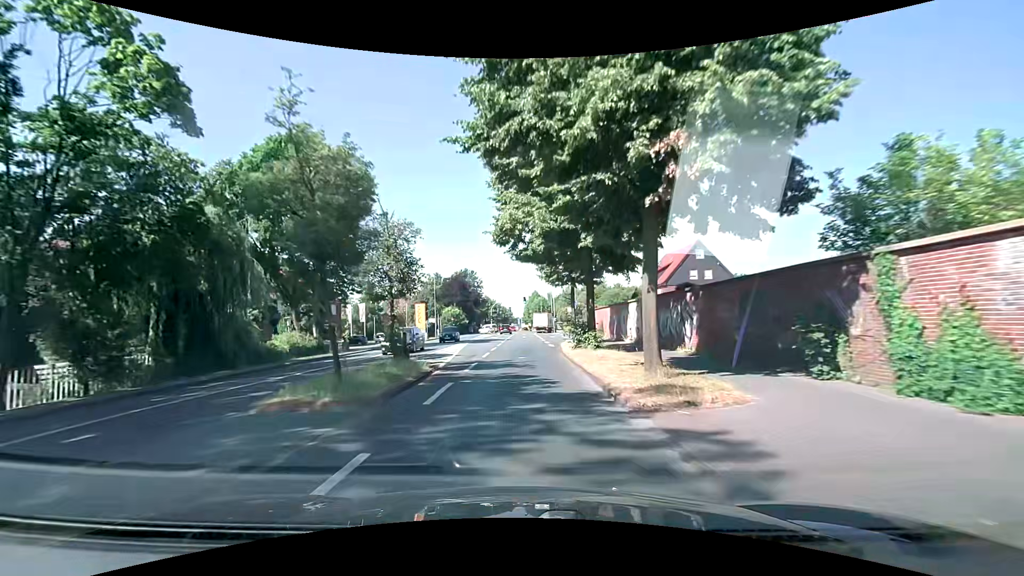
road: secondary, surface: asphalt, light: Day
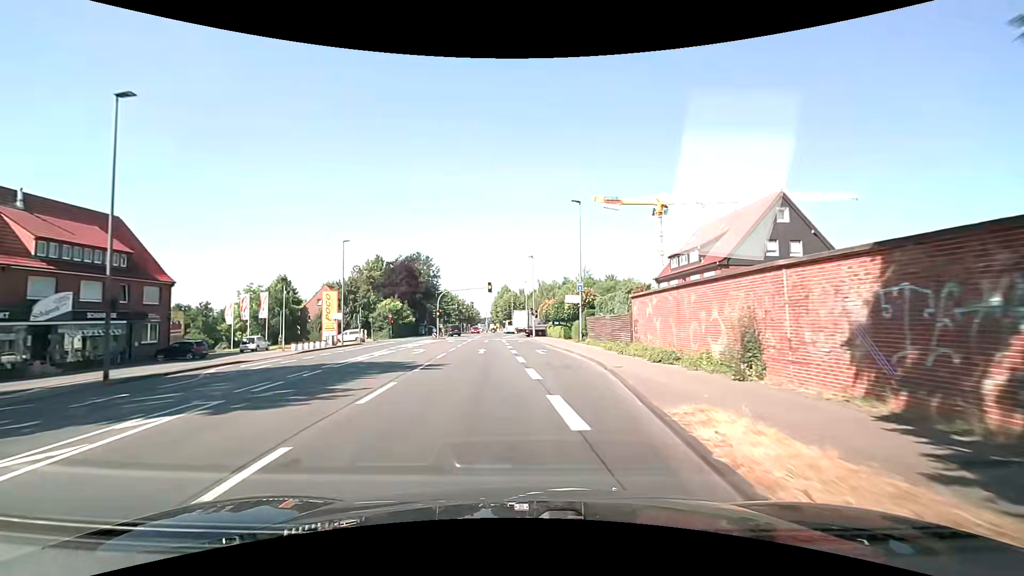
(+0.5, +30.5) m; +3°
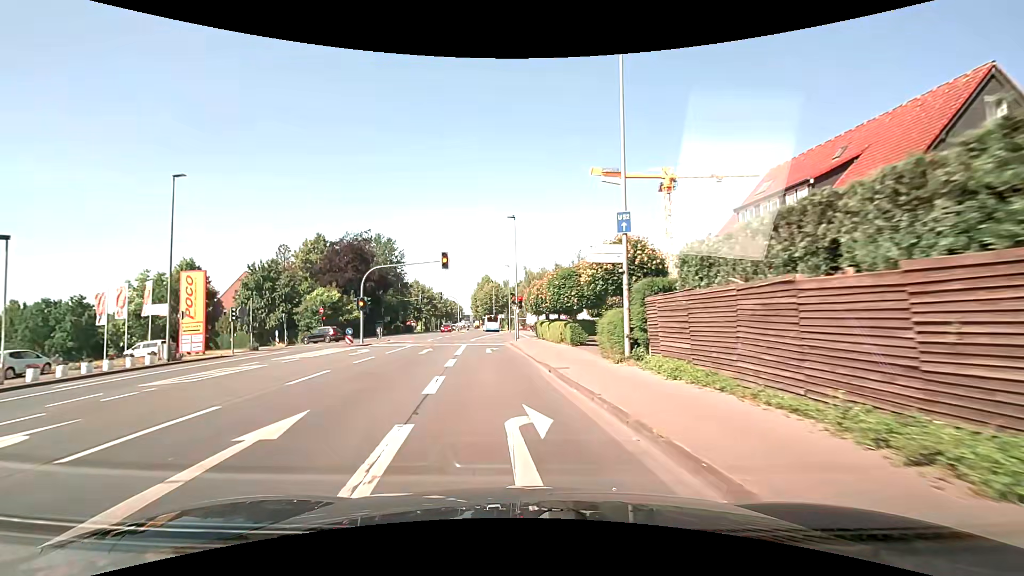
(+0.8, +21.4) m; +2°
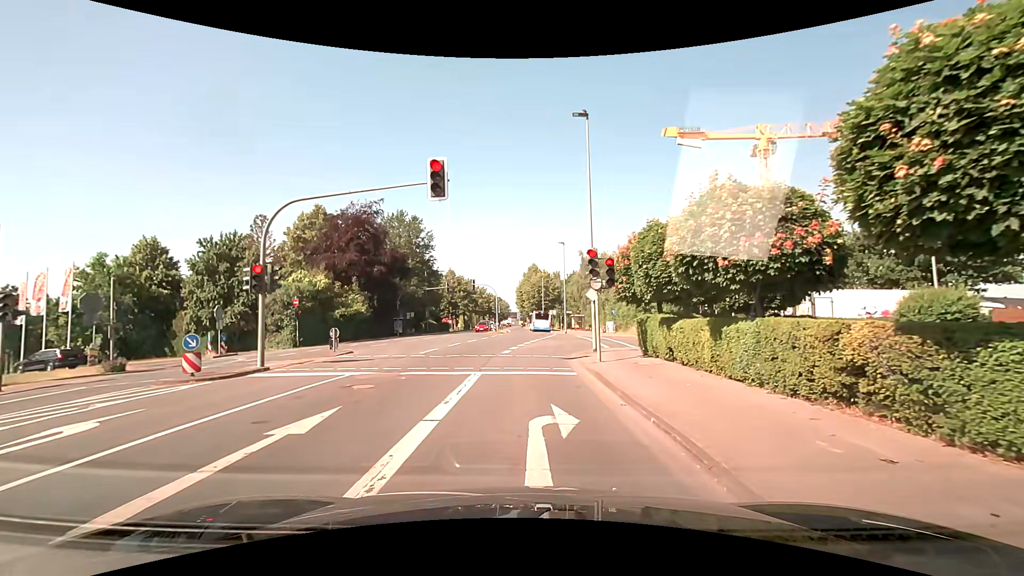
(-1.2, +19.3) m; -6°
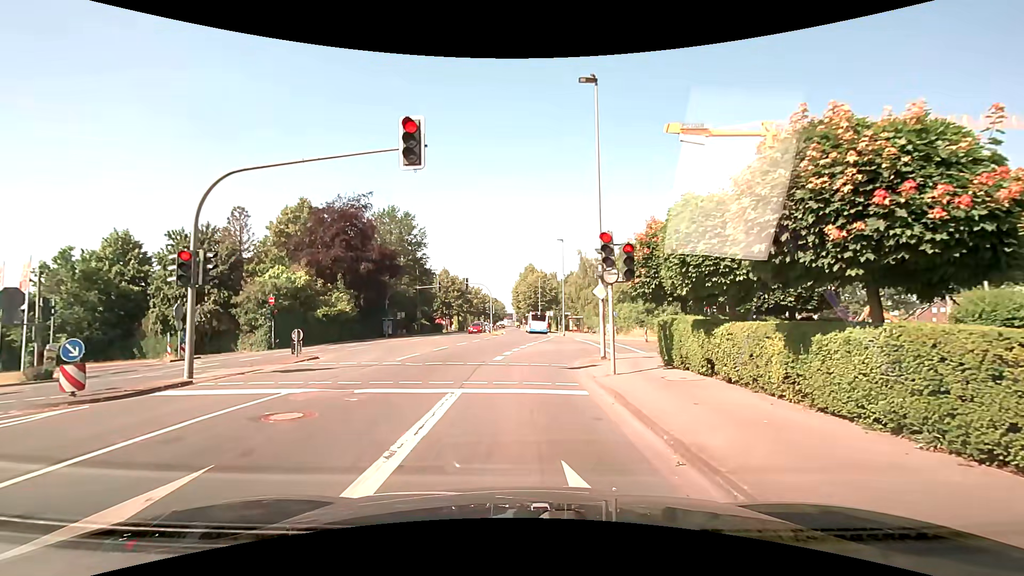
(0.0, +3.1) m; -1°
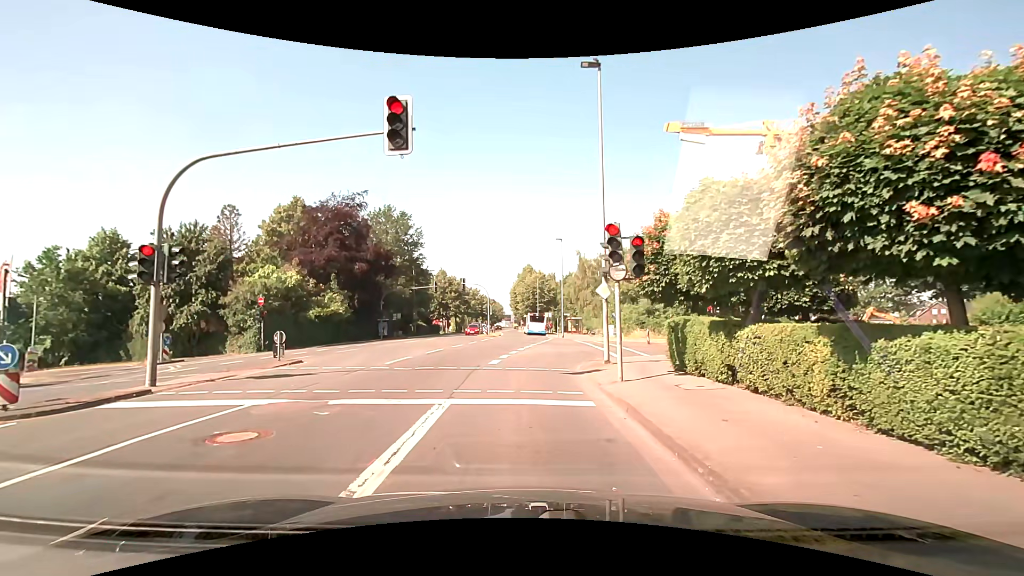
(0.0, +1.2) m; +2°
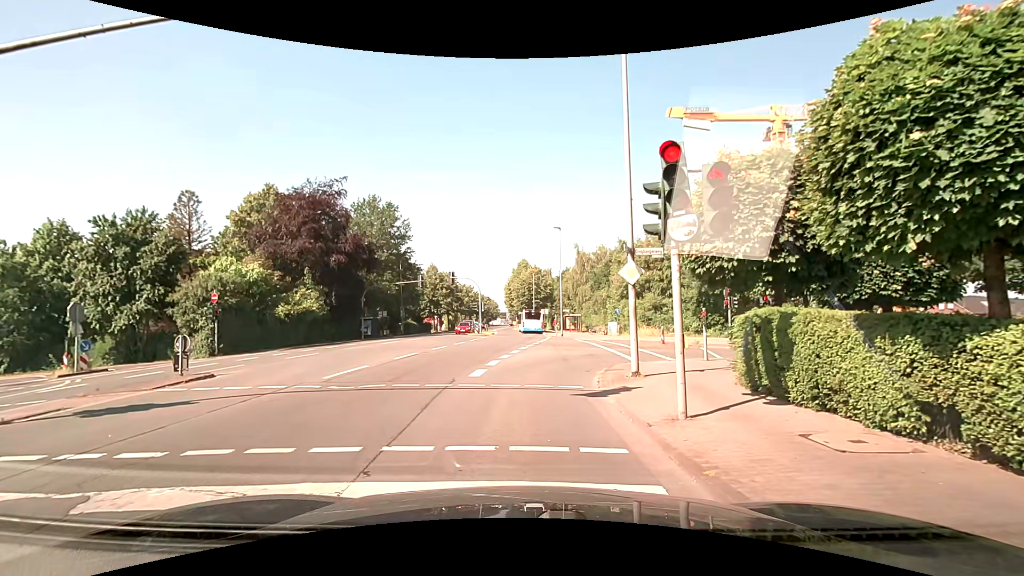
(0.0, +4.7) m; -1°
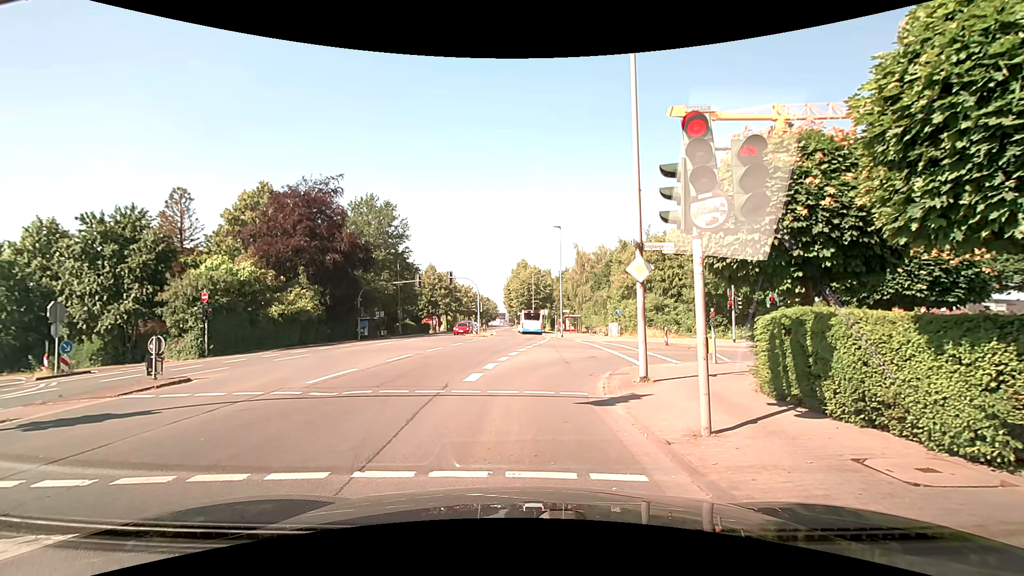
(0.0, +0.9) m; 0°
(0, +10) (+2, +20) (+10, +25) (+20, +25) (+30, +22) (+40, +20) (+49, +18) (+59, +17) (+69, +15) (+79, +14) m
